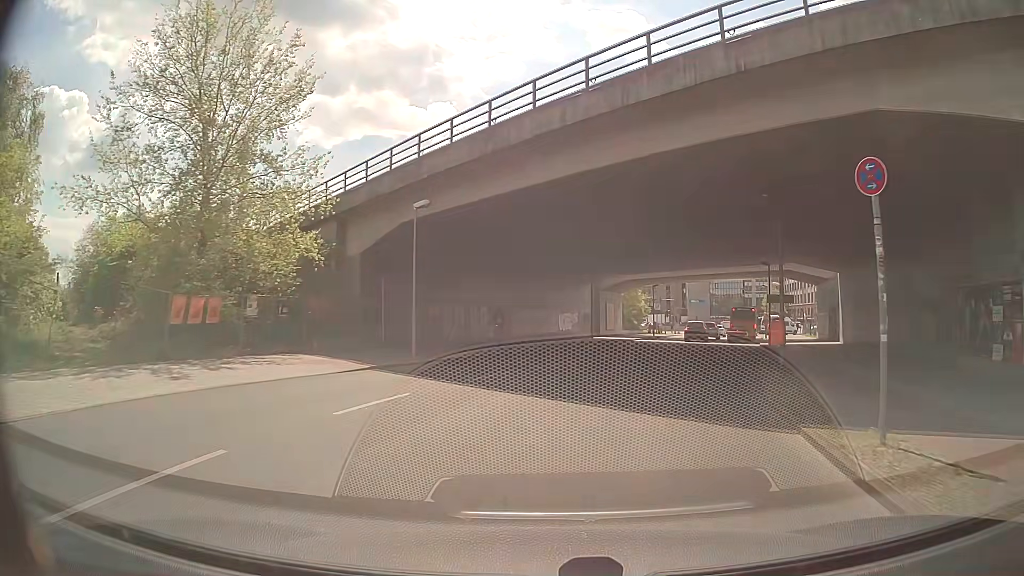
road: unclassified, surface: asphalt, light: Day
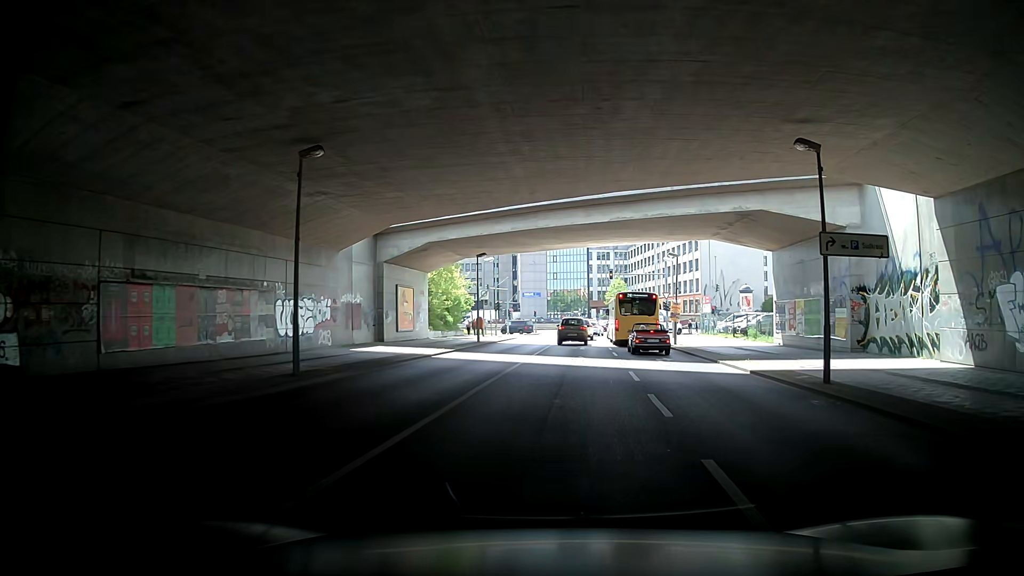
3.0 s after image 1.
(+3.5, +28.7) m; +11°
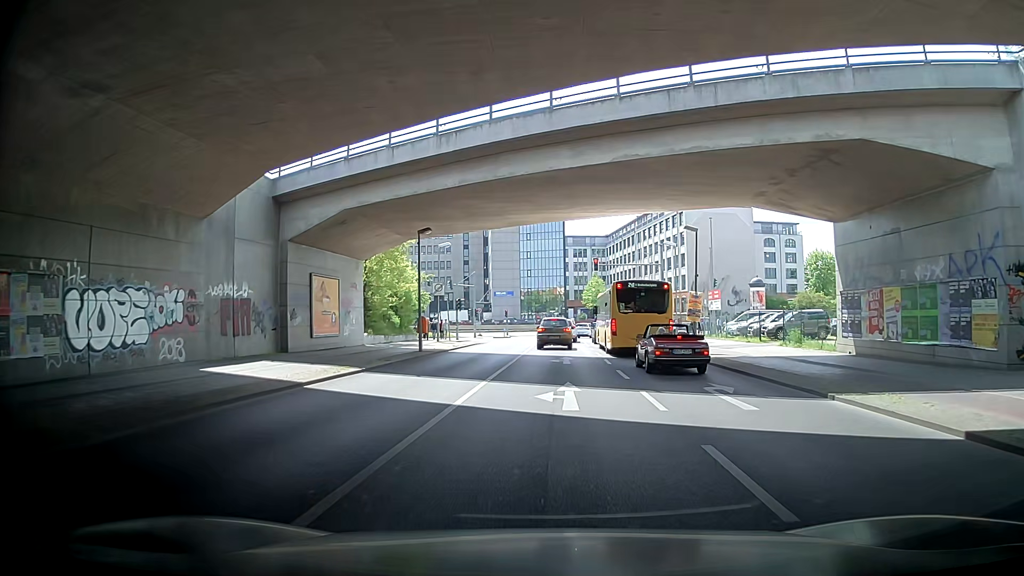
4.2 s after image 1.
(+0.5, +11.2) m; +1°
